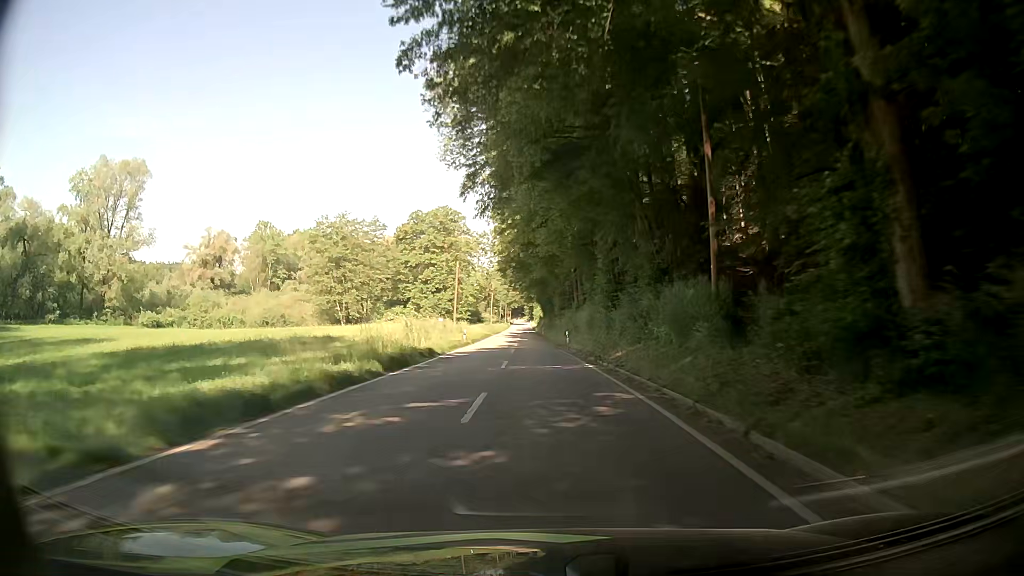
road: secondary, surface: asphalt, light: Day
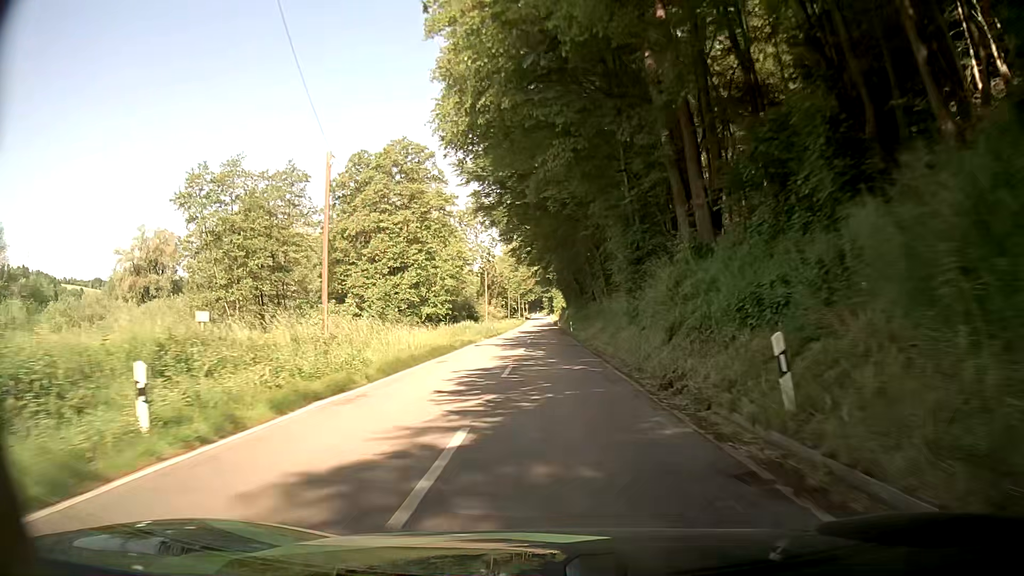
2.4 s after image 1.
(-1.6, +40.6) m; -3°
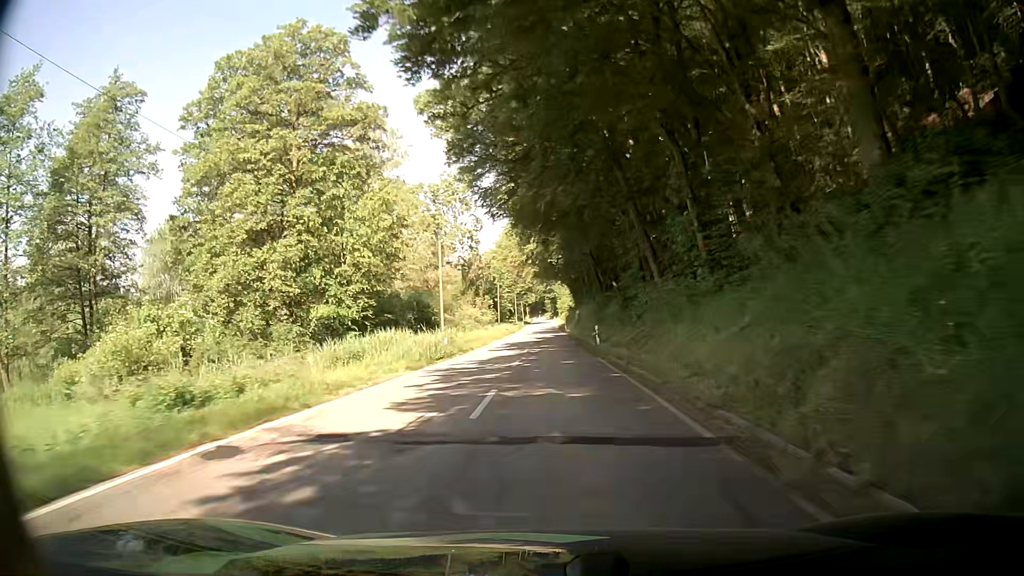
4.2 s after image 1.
(0.0, +30.1) m; 0°
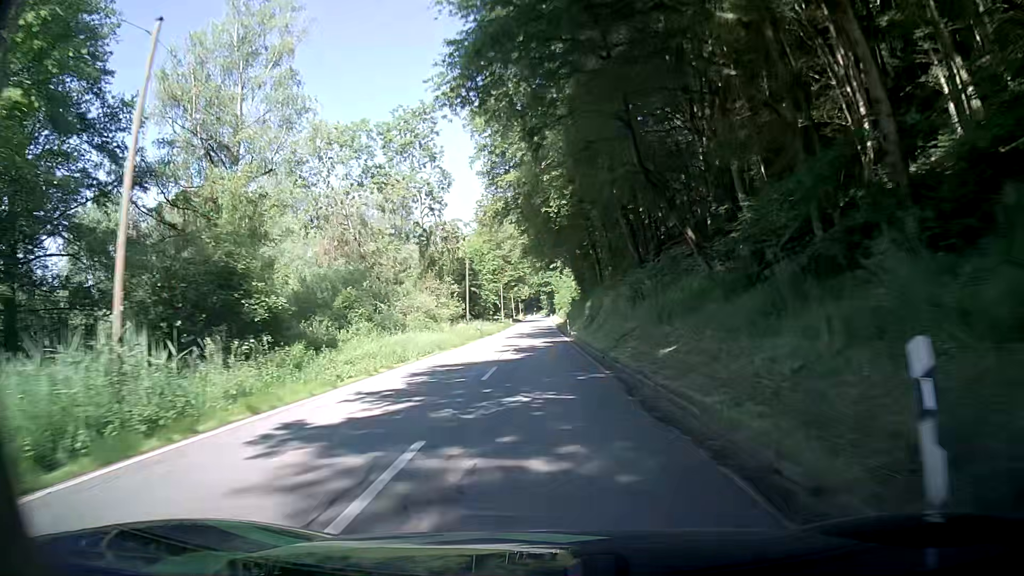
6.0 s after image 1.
(+0.1, +29.6) m; +1°
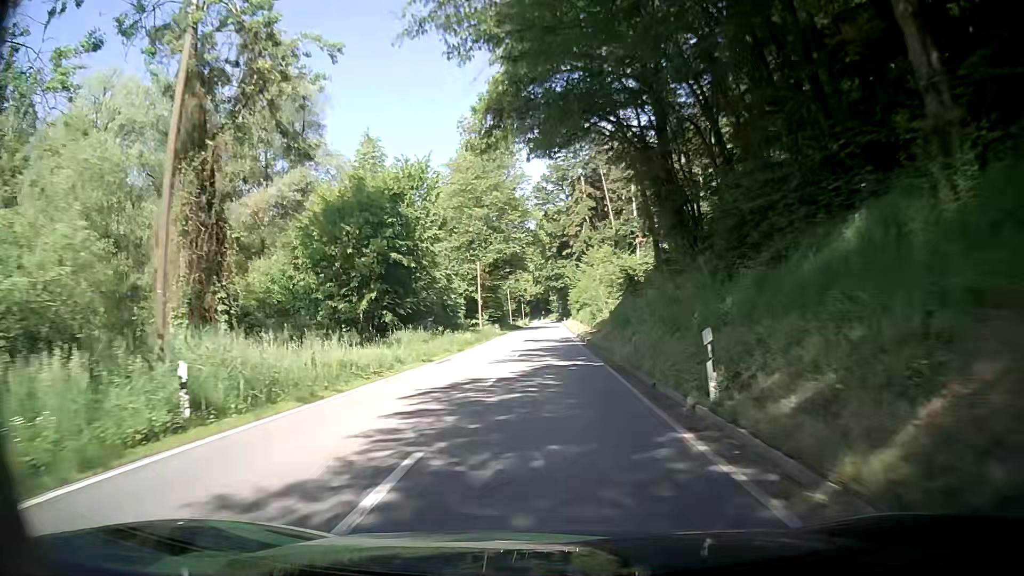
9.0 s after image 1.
(-0.8, +47.8) m; -1°
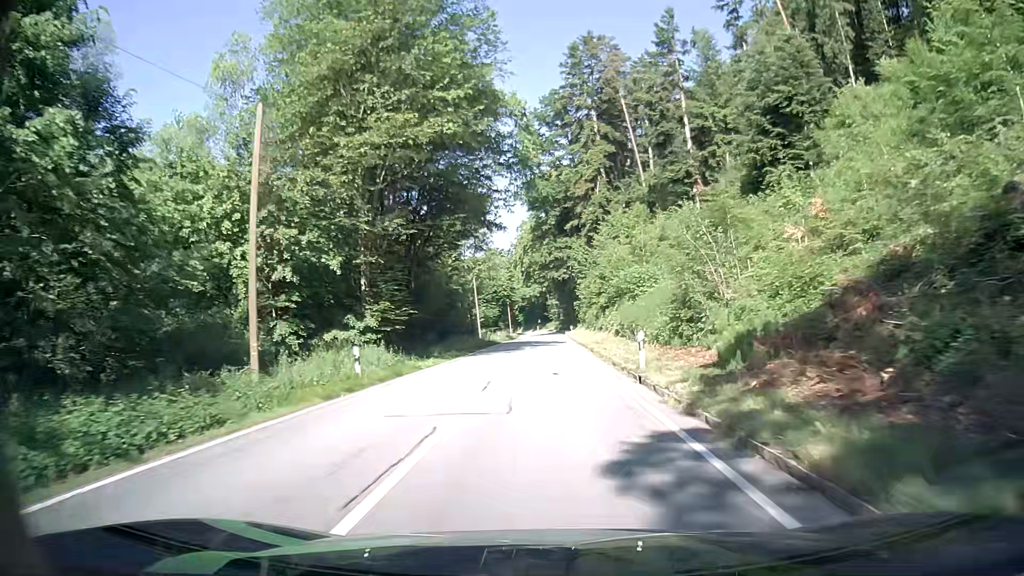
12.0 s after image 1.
(0.0, +45.3) m; 0°
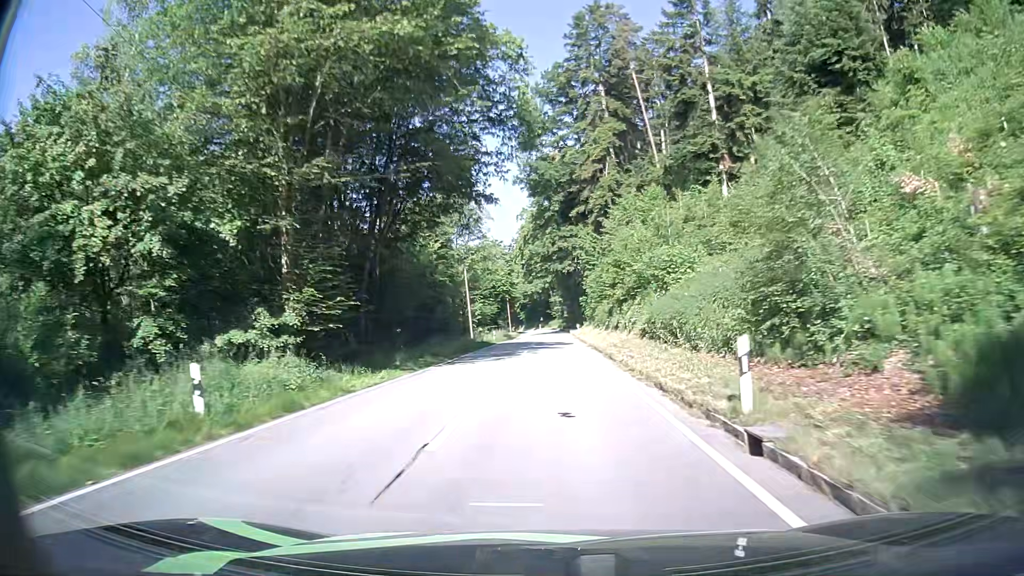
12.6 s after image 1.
(0.0, +8.8) m; -1°
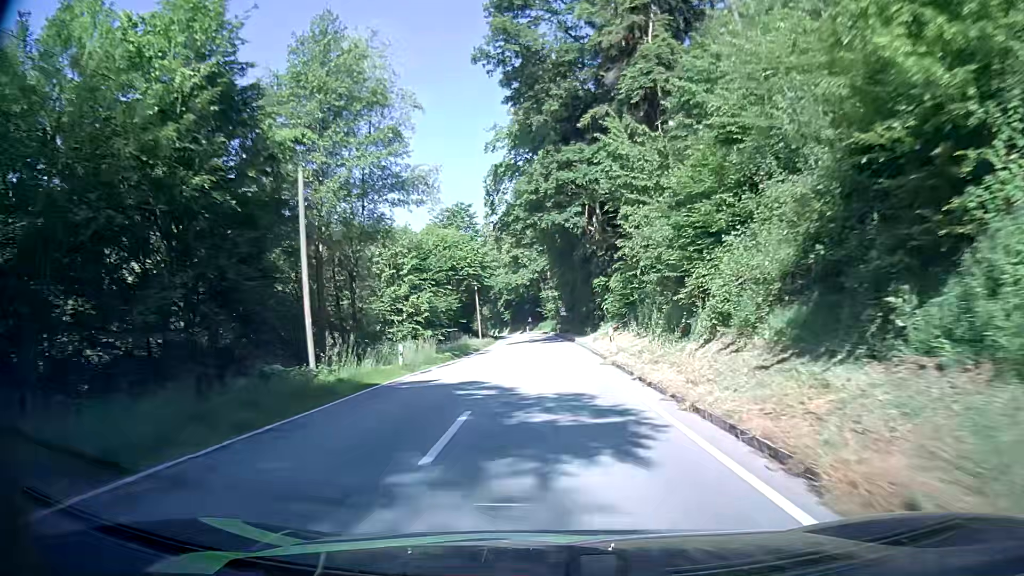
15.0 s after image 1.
(+0.1, +35.7) m; +1°
